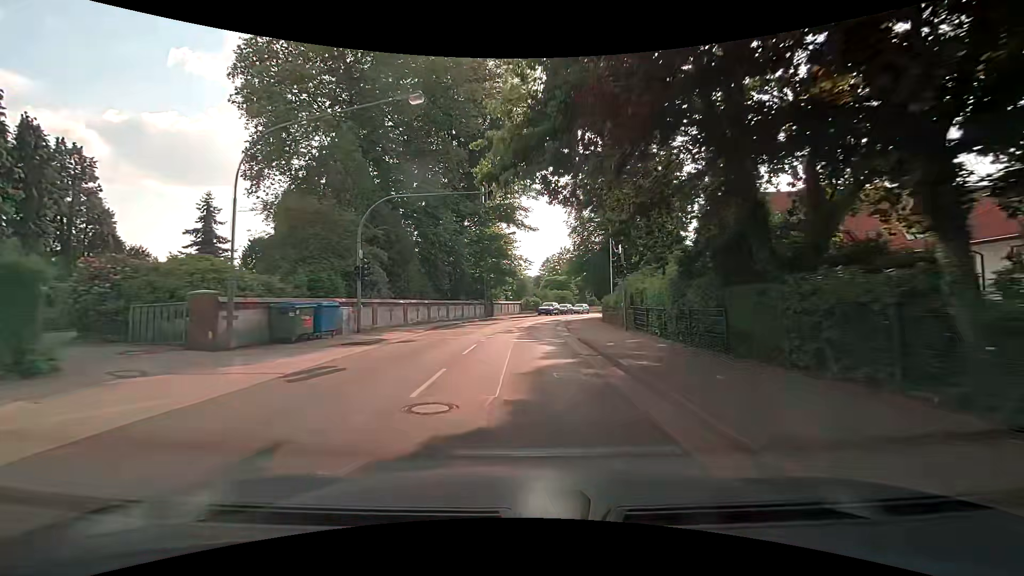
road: residential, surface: asphalt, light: Day
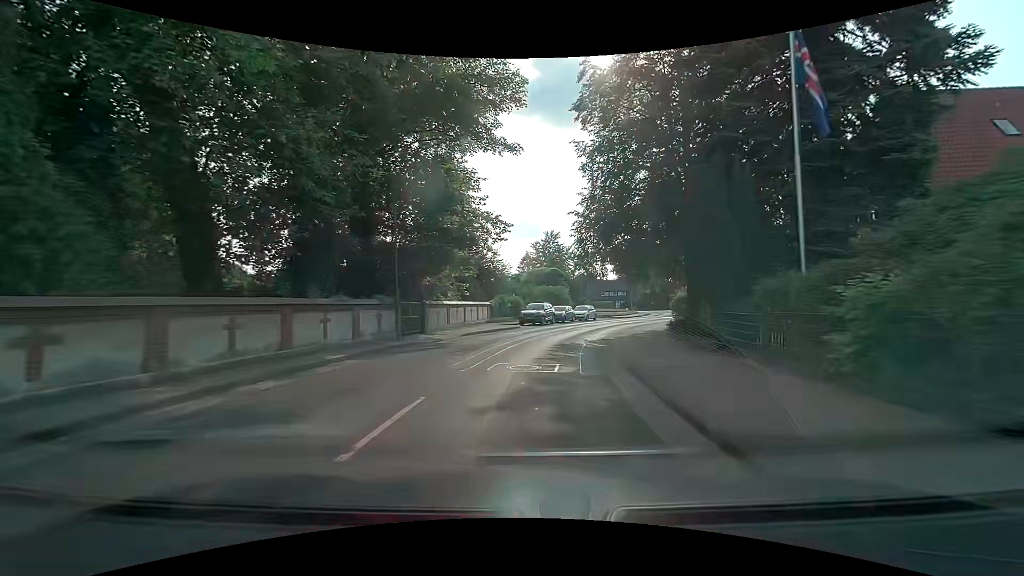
(+0.5, +26.4) m; +3°
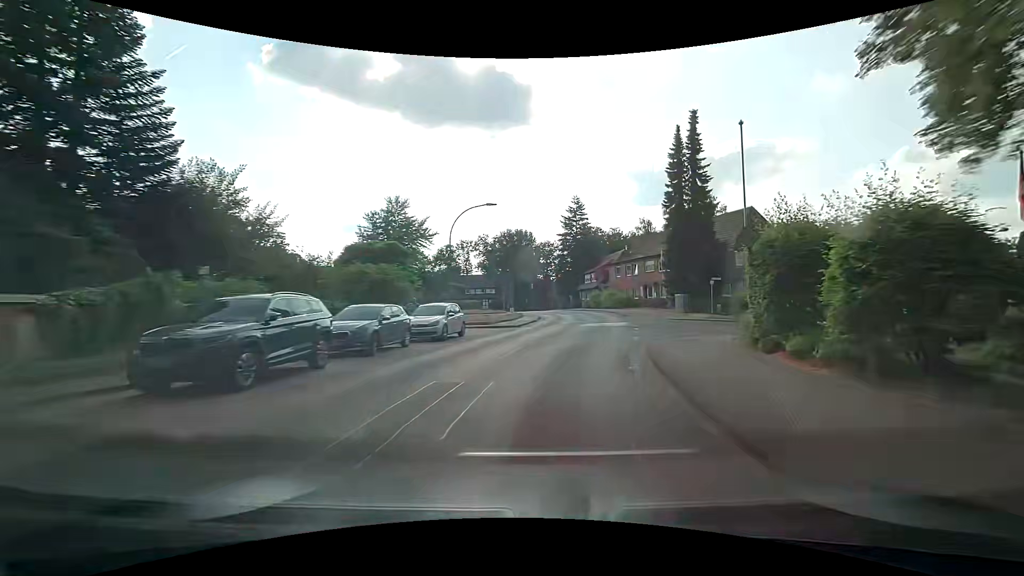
(+2.8, +28.2) m; +14°
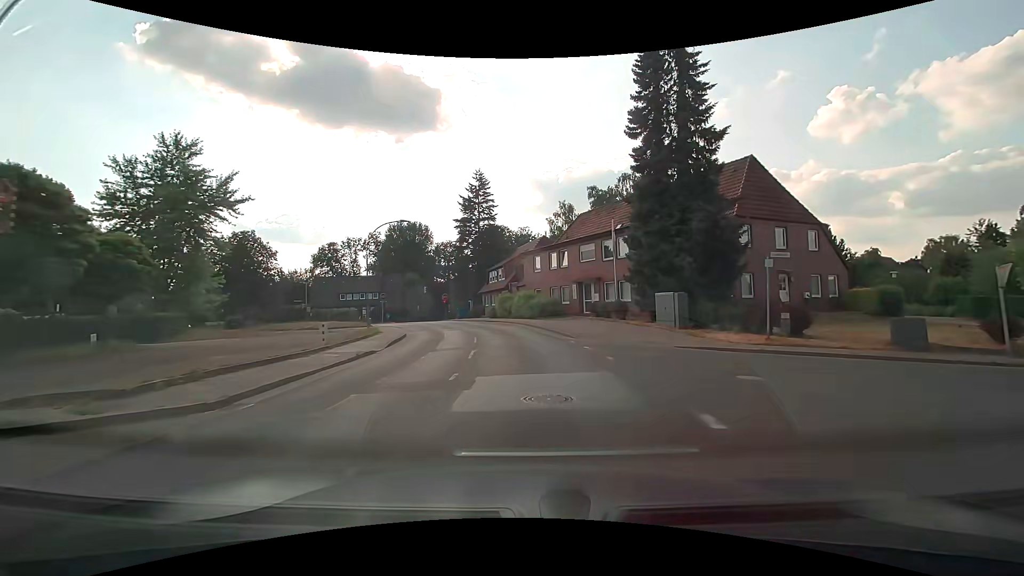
(+2.9, +21.9) m; +11°
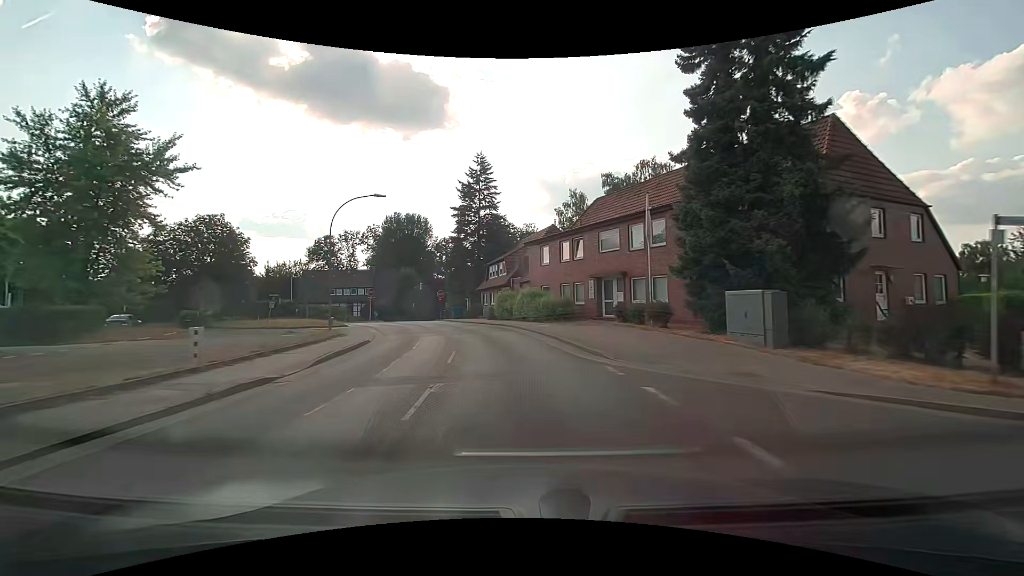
(0.0, +7.4) m; 0°
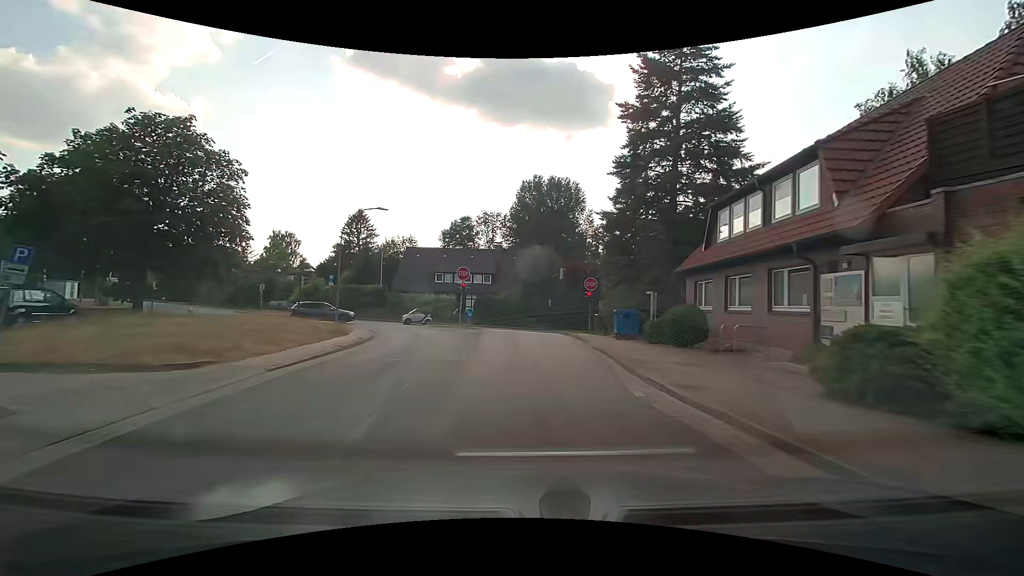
(-4.1, +30.4) m; -17°
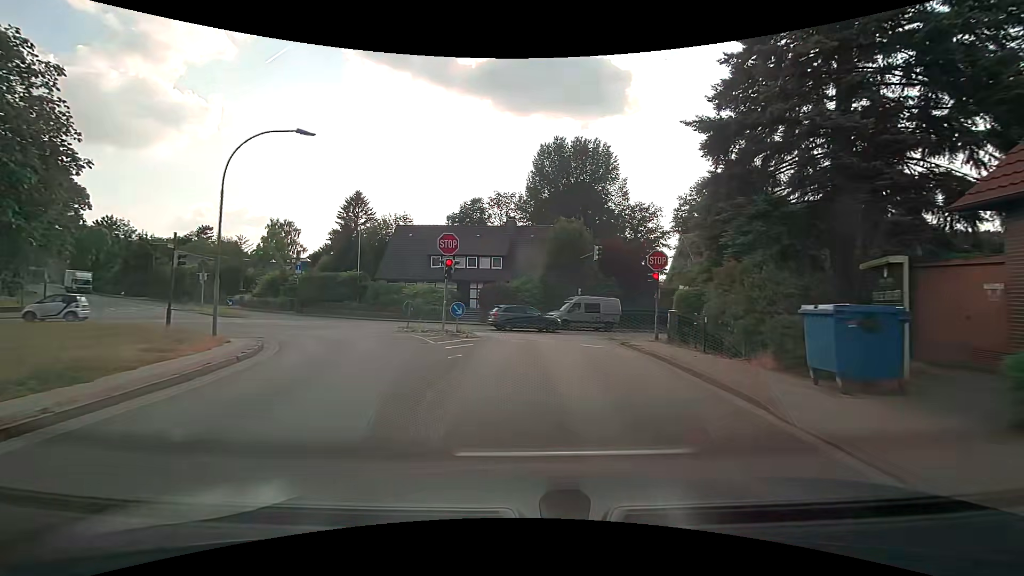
(-0.3, +13.6) m; -2°
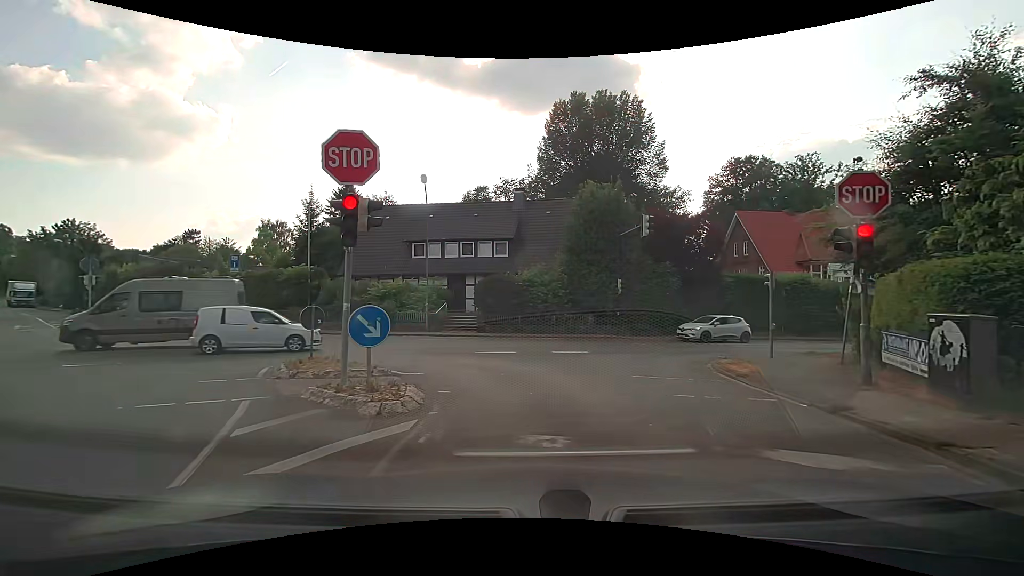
(-0.1, +12.3) m; 0°
(0, +10) (-6, +18) (-16, +19) (-25, +17) (-35, +14) (-44, +10) (-54, +7) (-63, +3) (-73, 0) (-82, -3) m
